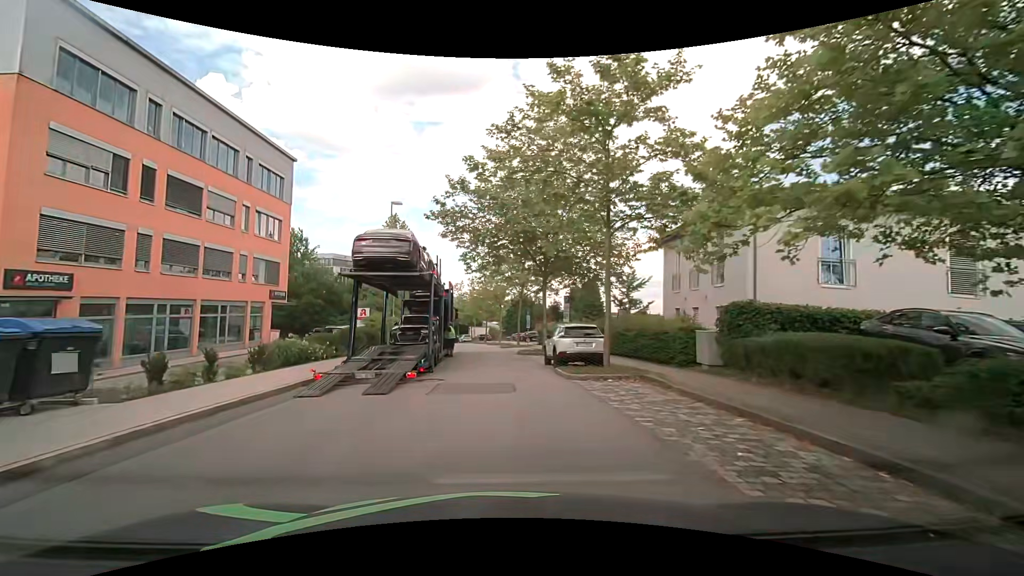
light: Day
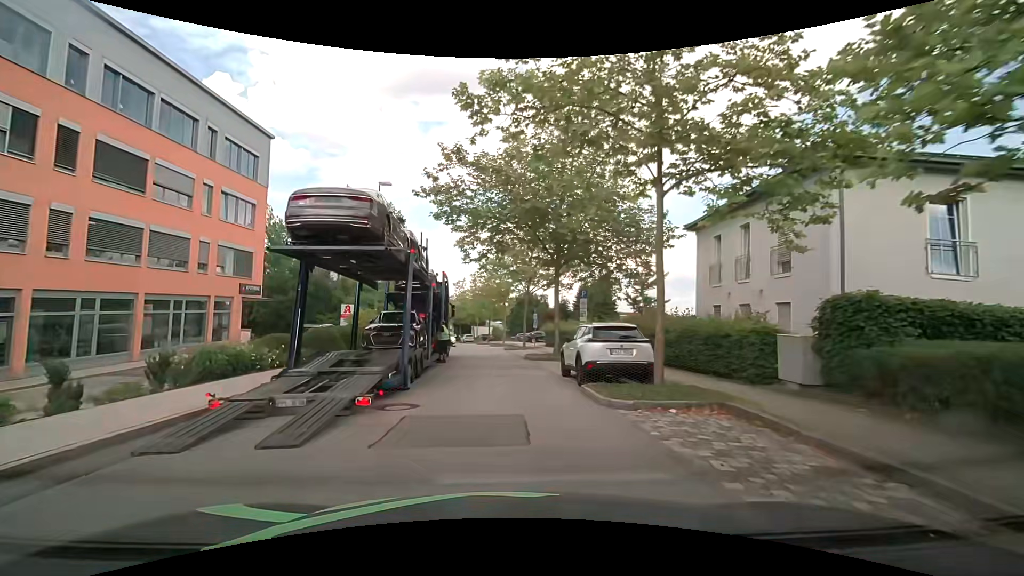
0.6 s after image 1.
(0.0, +4.6) m; +1°
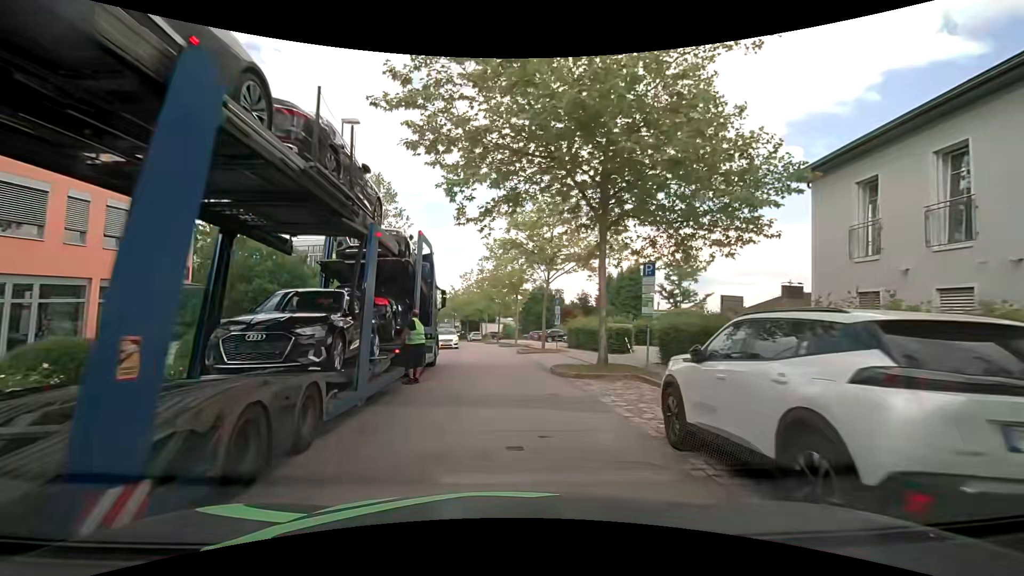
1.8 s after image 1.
(-0.3, +8.8) m; -2°
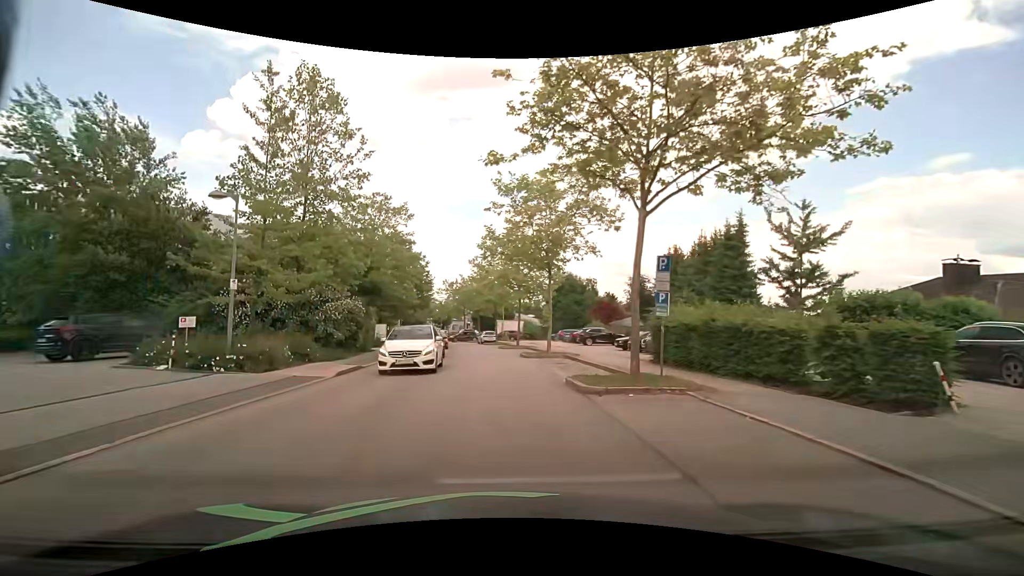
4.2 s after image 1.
(-0.4, +17.4) m; -3°
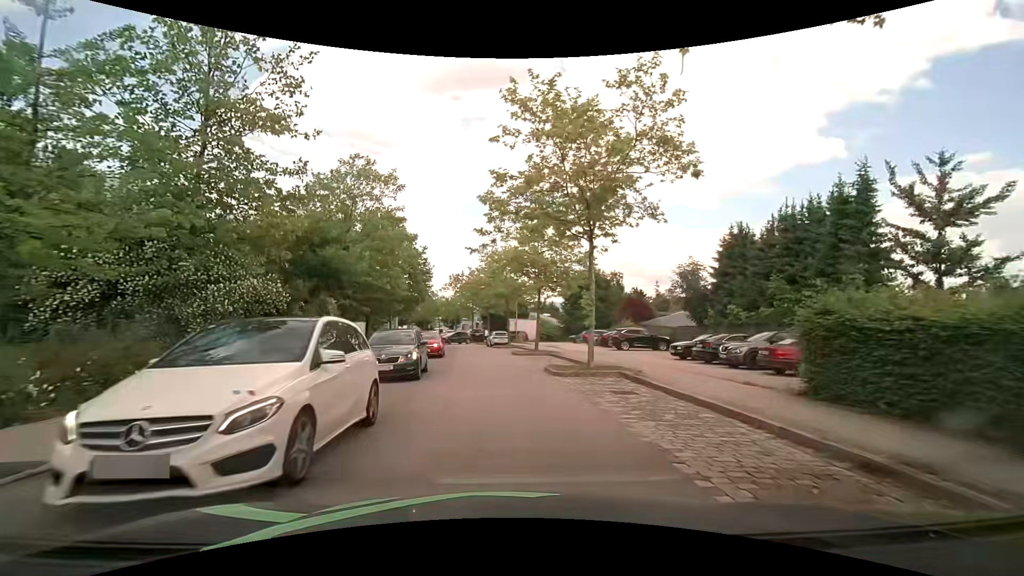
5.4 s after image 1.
(0.0, +9.2) m; 0°
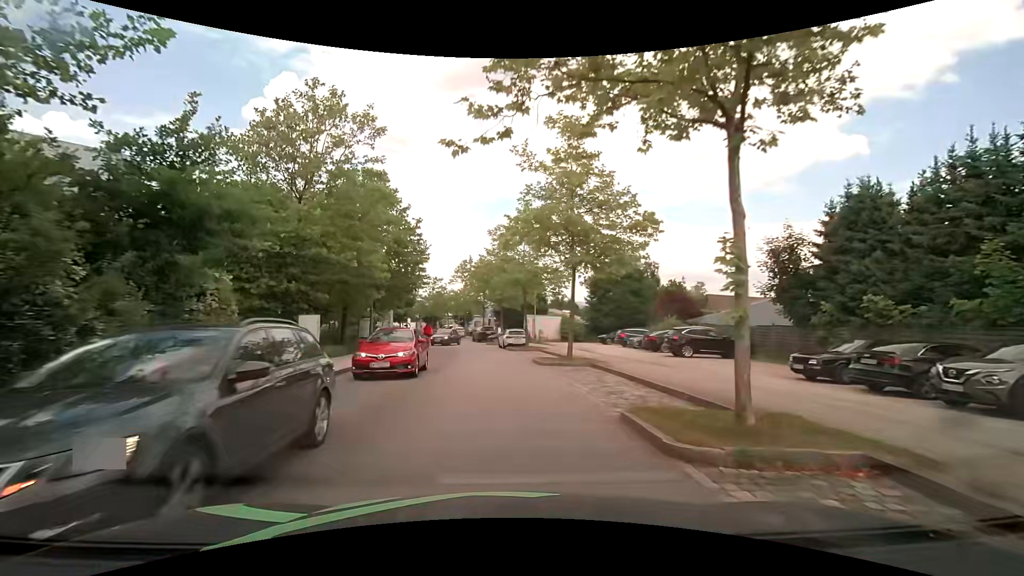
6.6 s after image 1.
(-0.2, +9.6) m; -2°
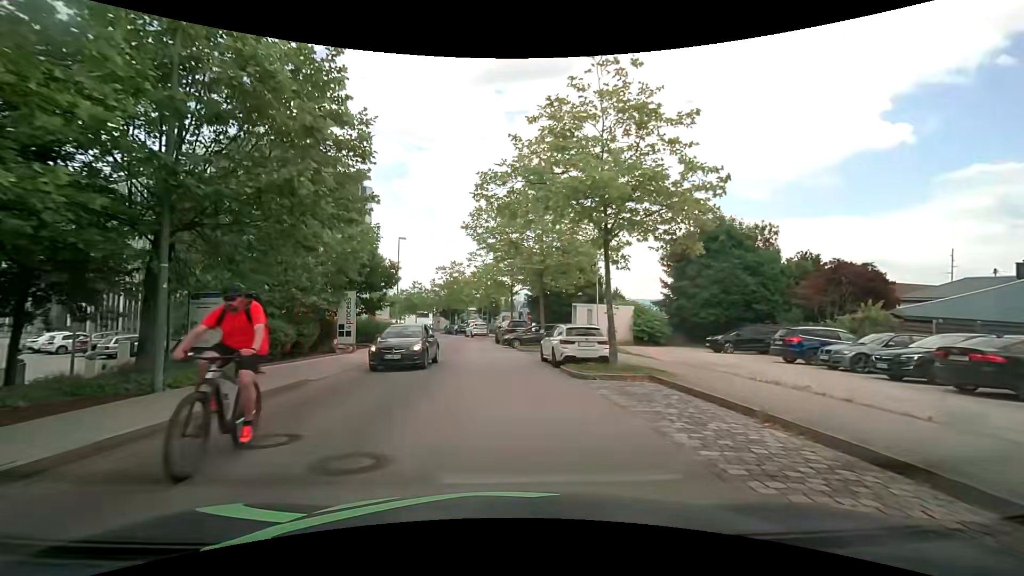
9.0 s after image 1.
(-0.7, +20.0) m; -4°
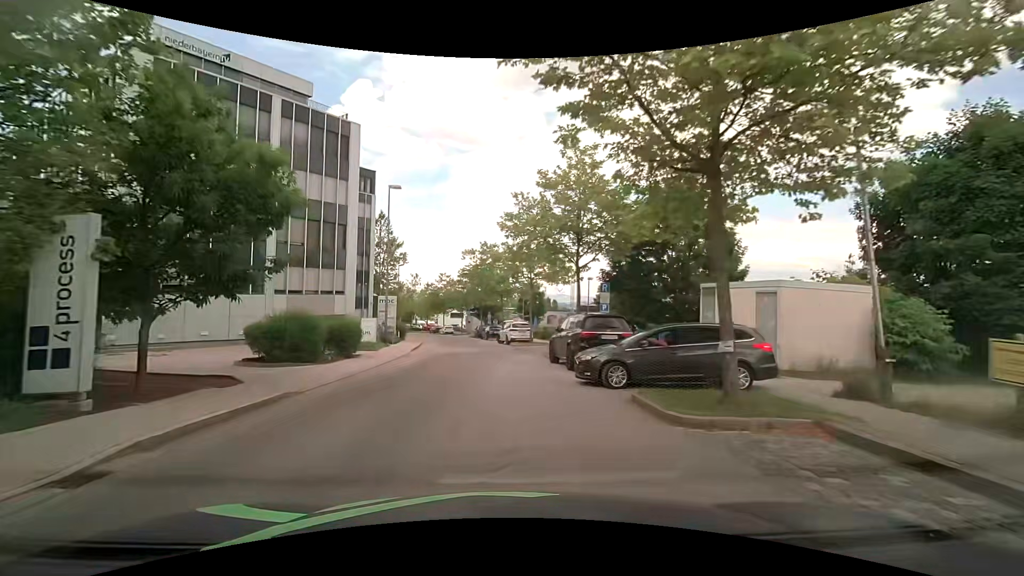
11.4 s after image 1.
(-0.8, +19.7) m; -5°
